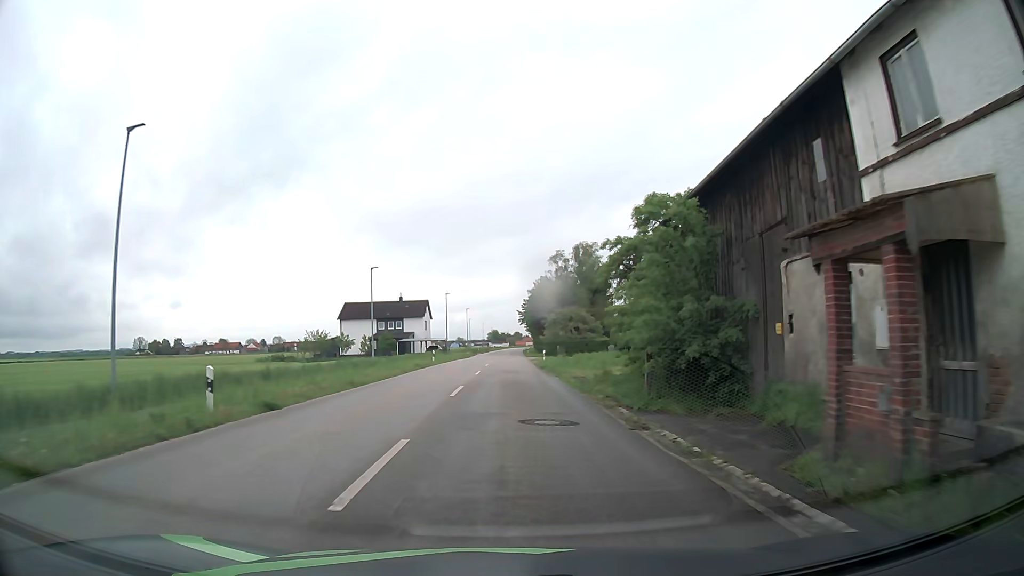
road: secondary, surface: asphalt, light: Day
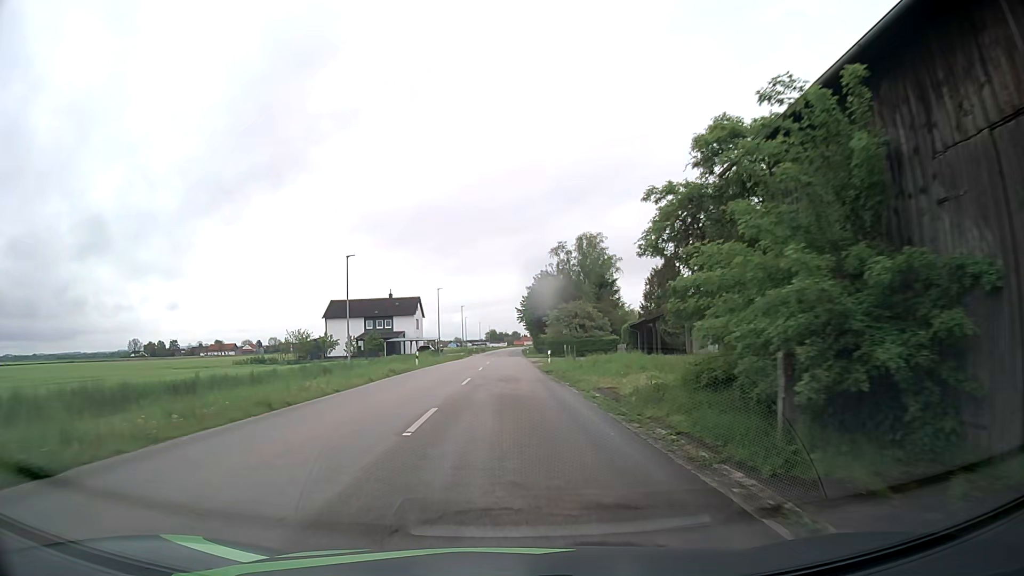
(0.0, +7.7) m; 0°
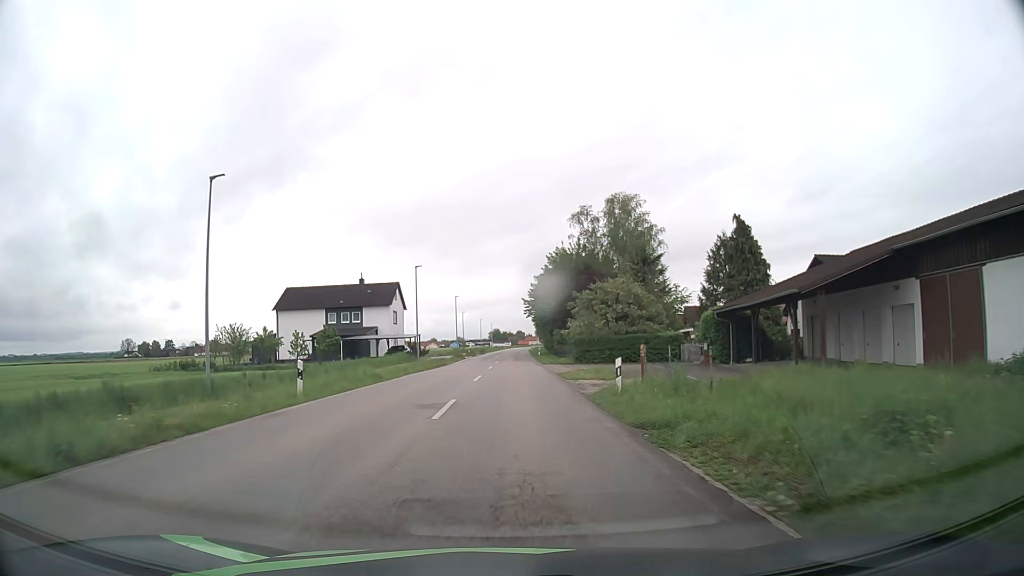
(-0.1, +23.4) m; 0°
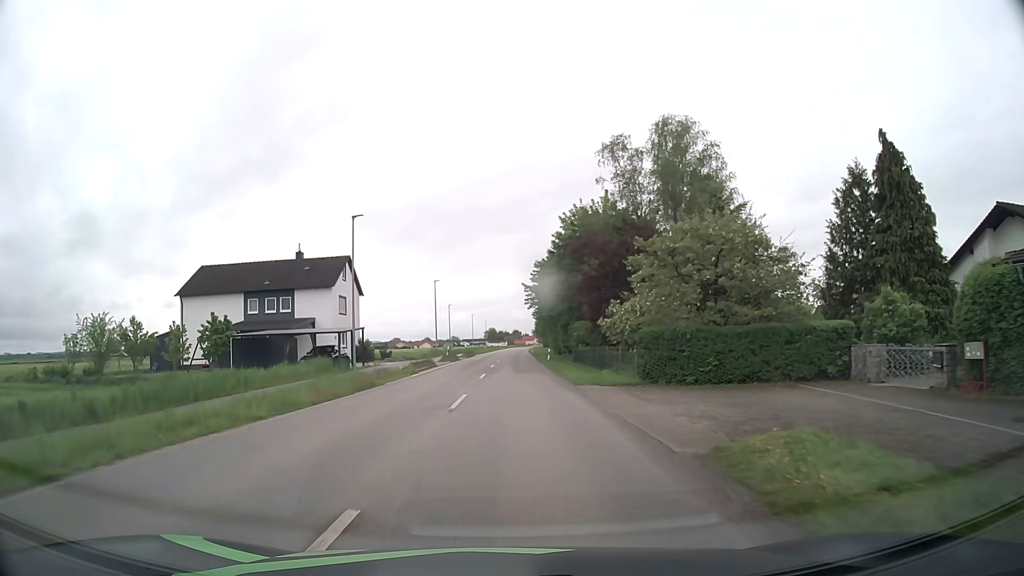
(+0.1, +23.3) m; 0°
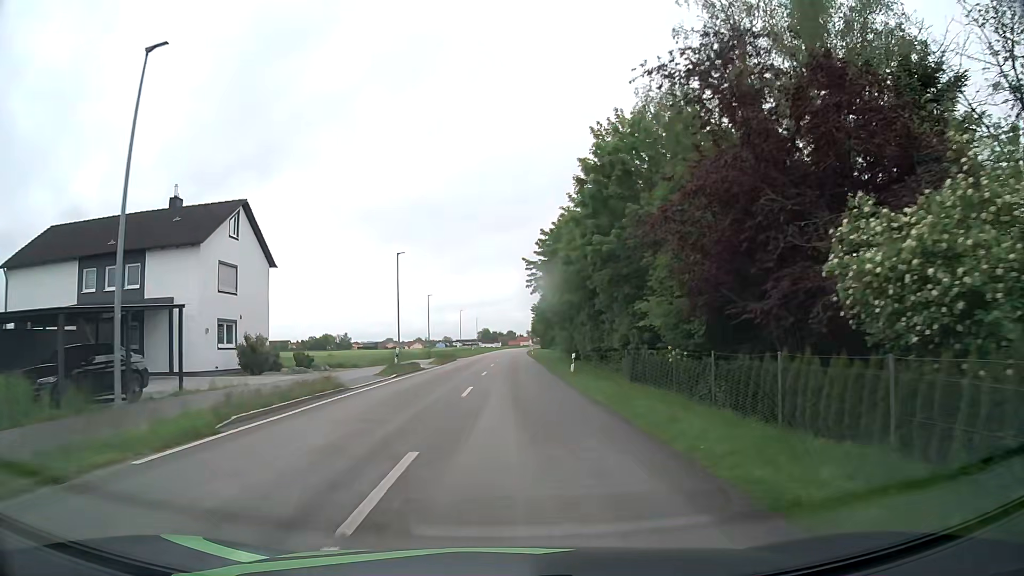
(+0.1, +22.3) m; +1°
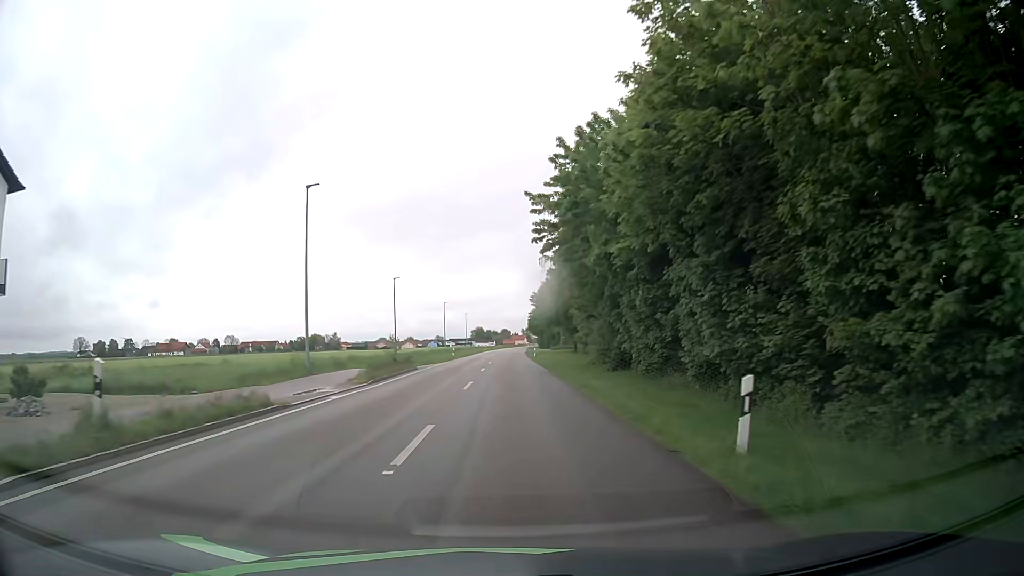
(0.0, +22.5) m; 0°
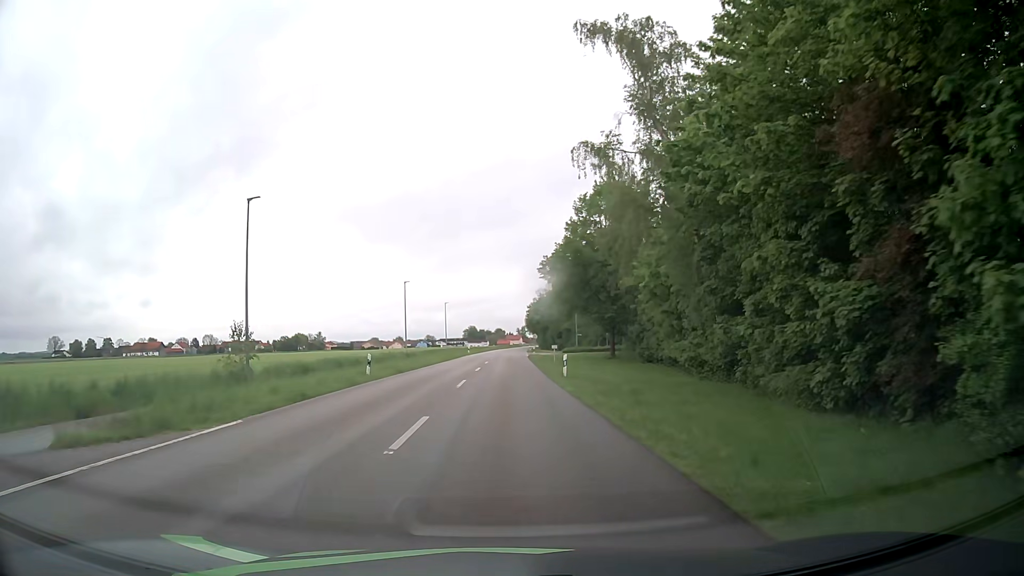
(+0.3, +36.7) m; +1°
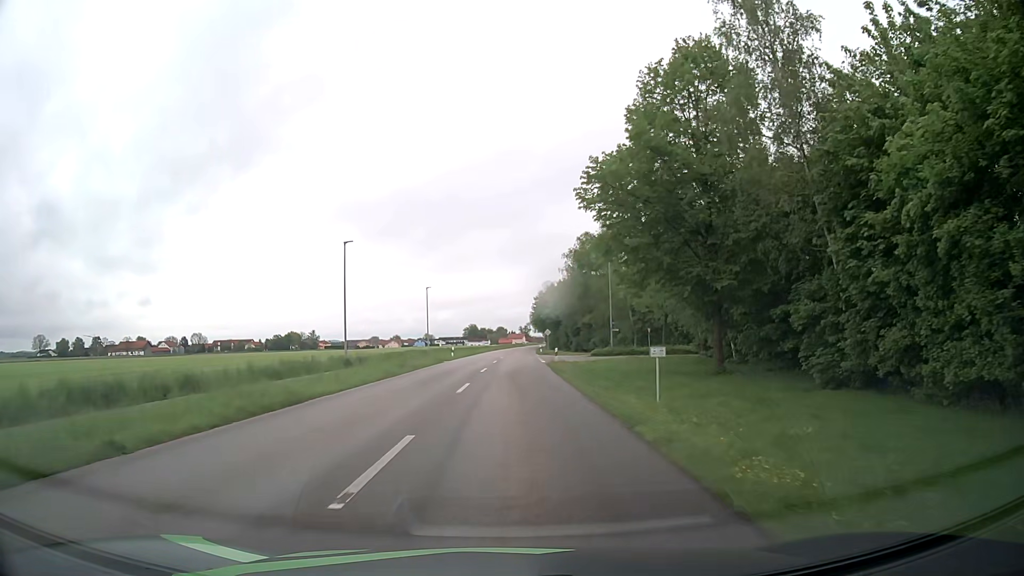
(-0.1, +27.8) m; 0°
(0, +10) (0, +20) (0, +30) (+1, +40) (+3, +50) (+10, +56) (+20, +58) (+30, +59) (+40, +58) (+50, +58) m
